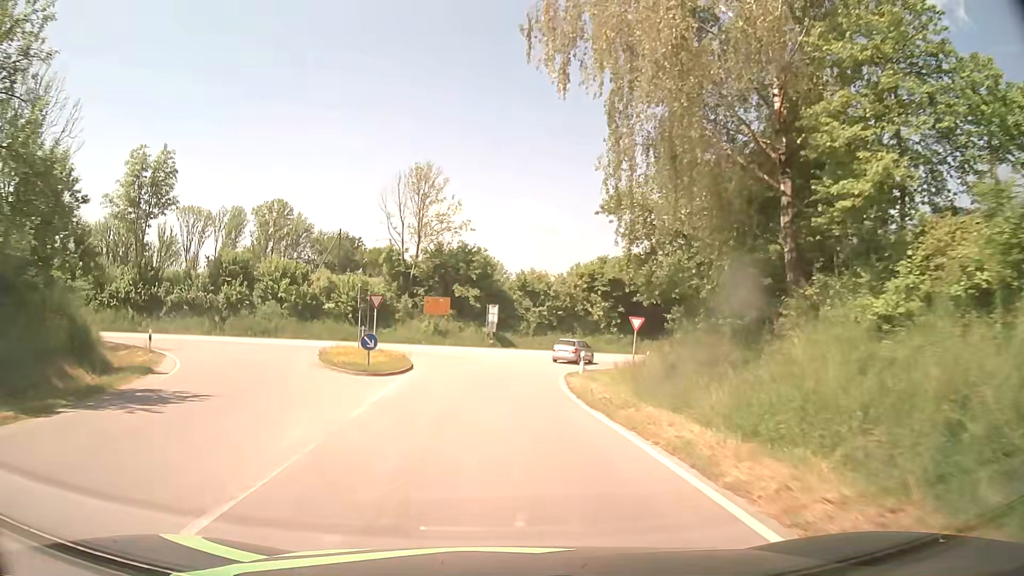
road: tertiary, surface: asphalt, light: Day
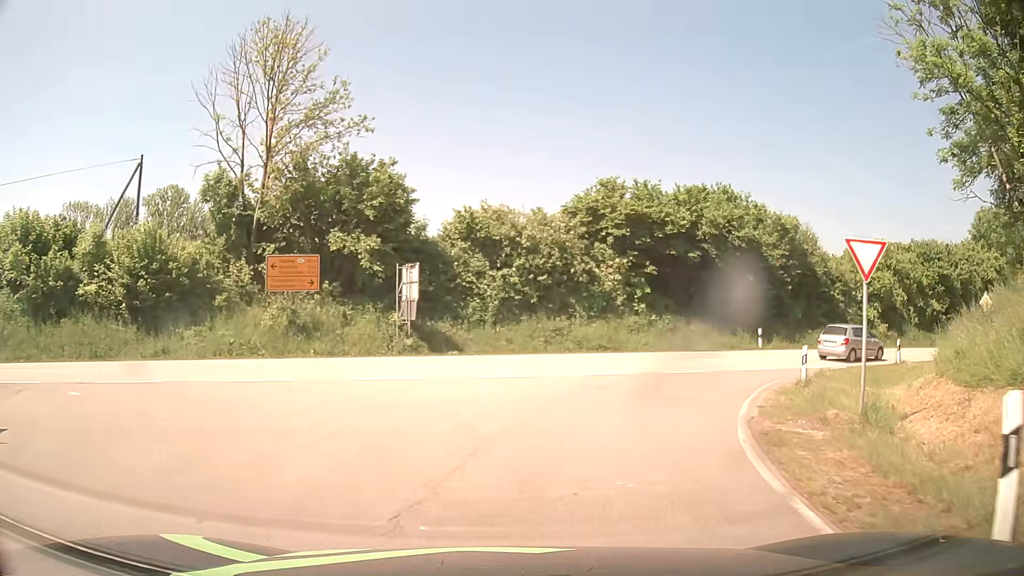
(0.0, +27.1) m; +5°
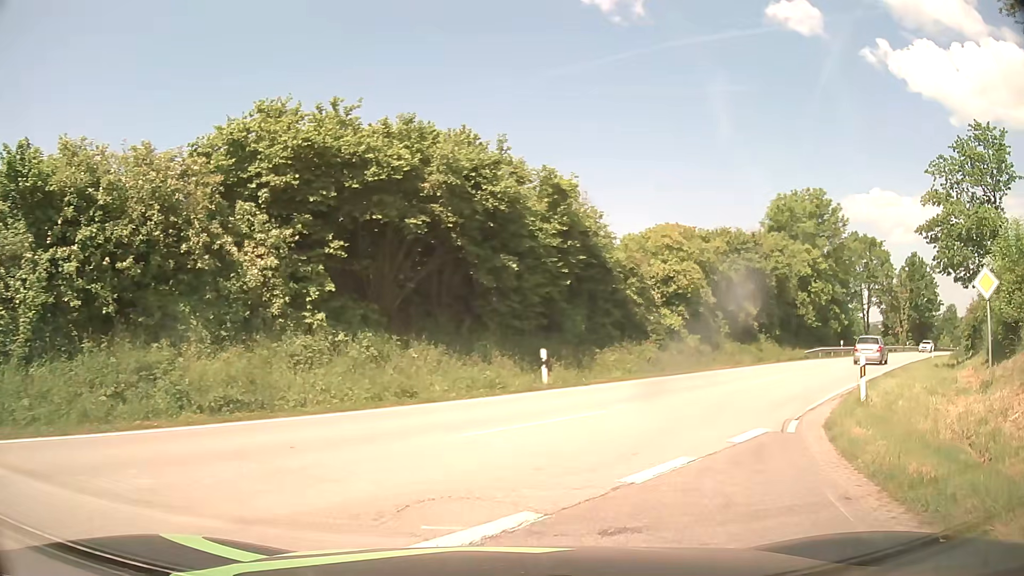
(+2.6, +14.6) m; +26°
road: secondary
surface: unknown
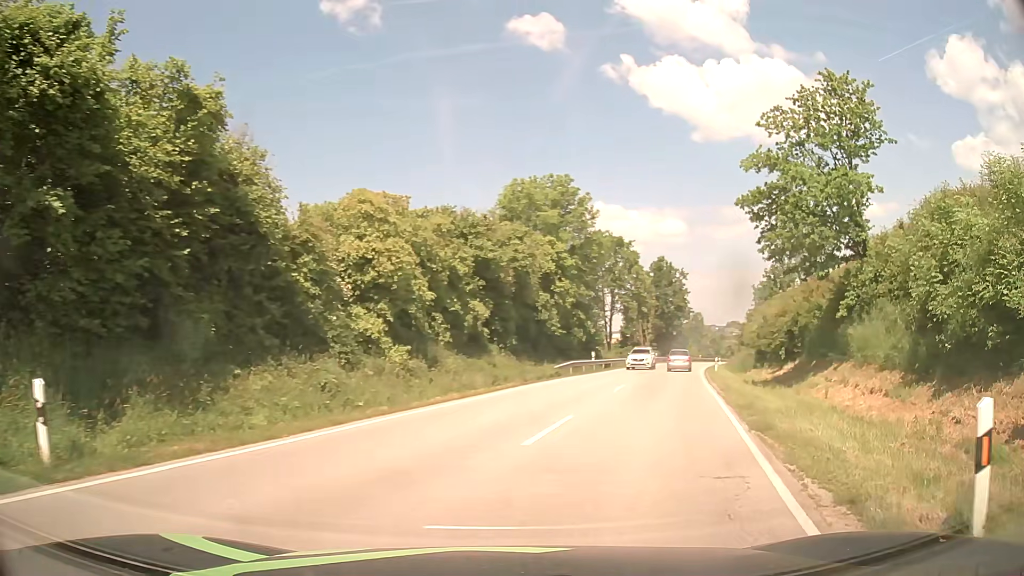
(+2.1, +10.9) m; +22°
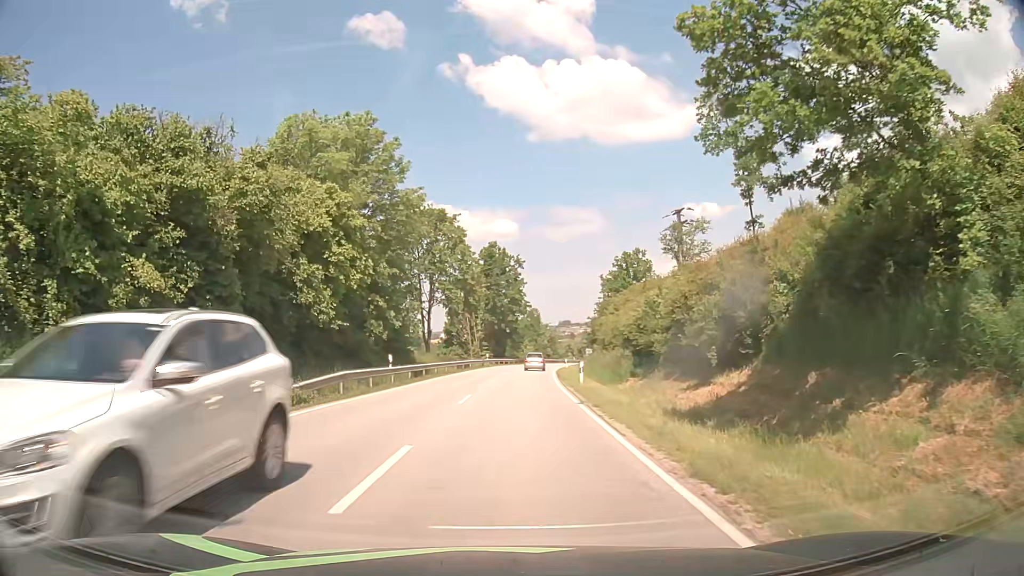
(+3.3, +15.4) m; +16°
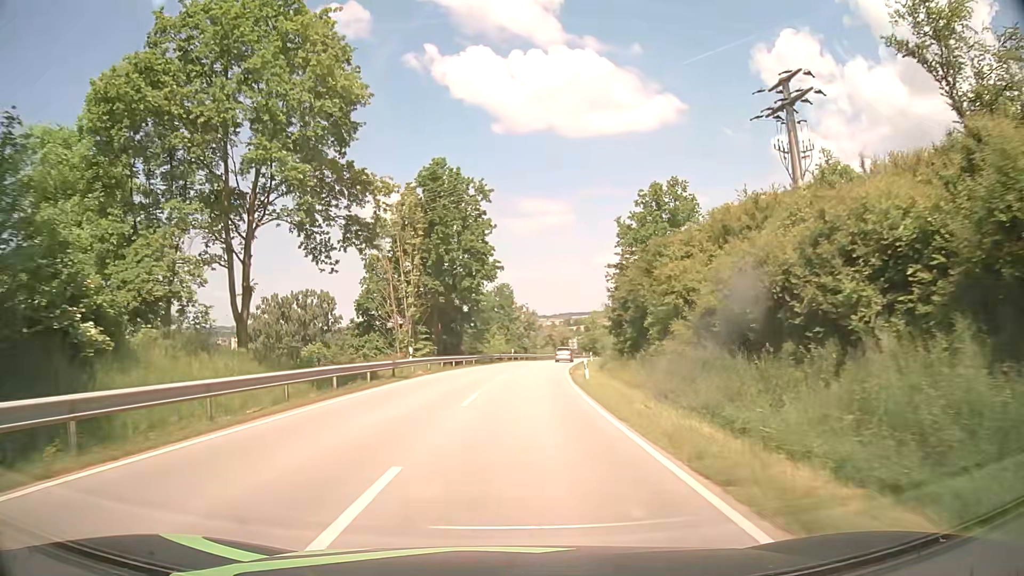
(+1.0, +38.5) m; +3°
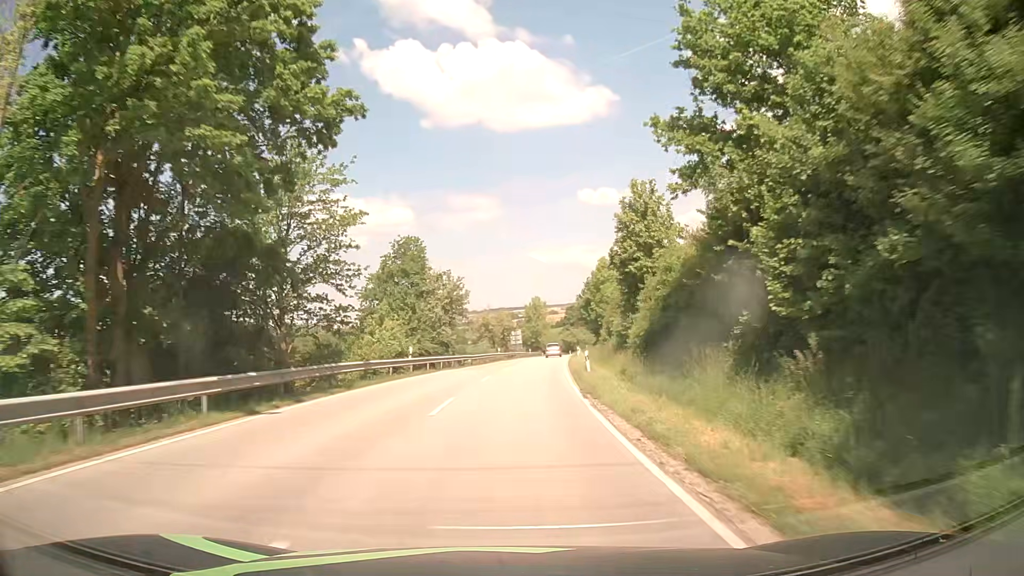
(+1.7, +39.2) m; +6°
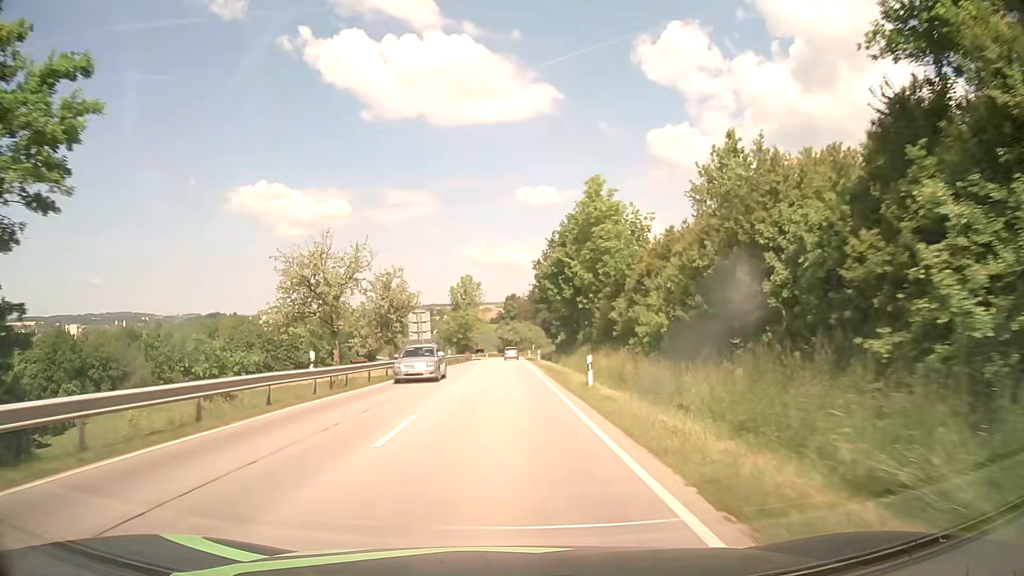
(+3.1, +51.4) m; +6°
(0, +10) (0, +20) (0, +30) (0, +40) (0, +50) (0, +60) (0, +70) (0, +80) (0, +90) (0, +100) m
